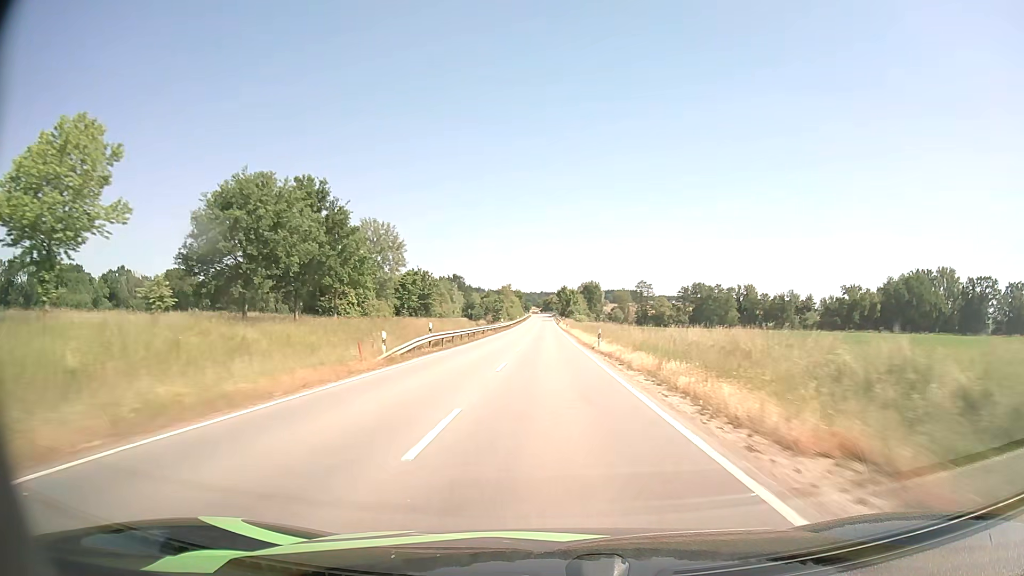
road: tertiary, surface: asphalt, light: Day
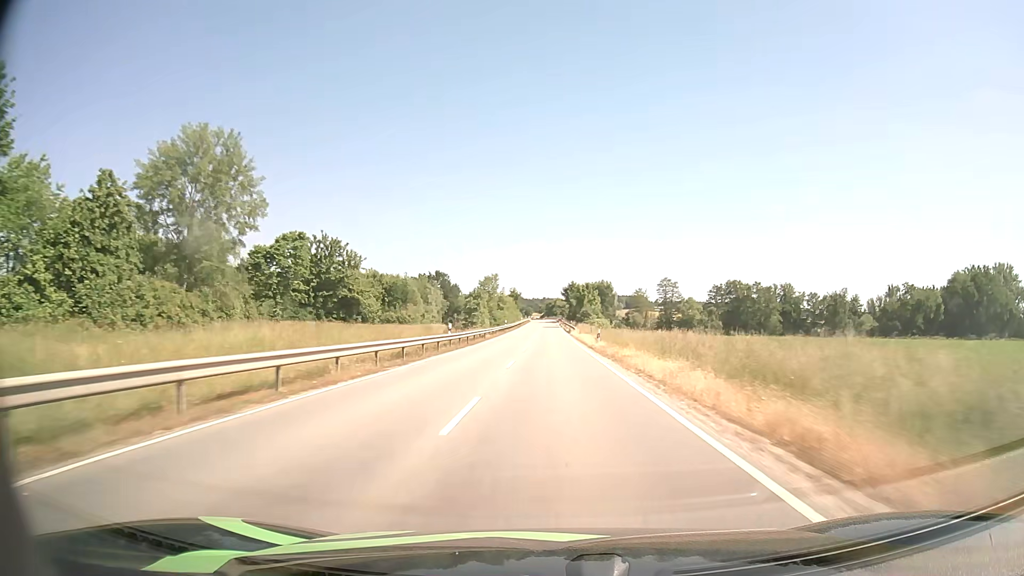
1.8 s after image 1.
(-0.2, +47.2) m; 0°
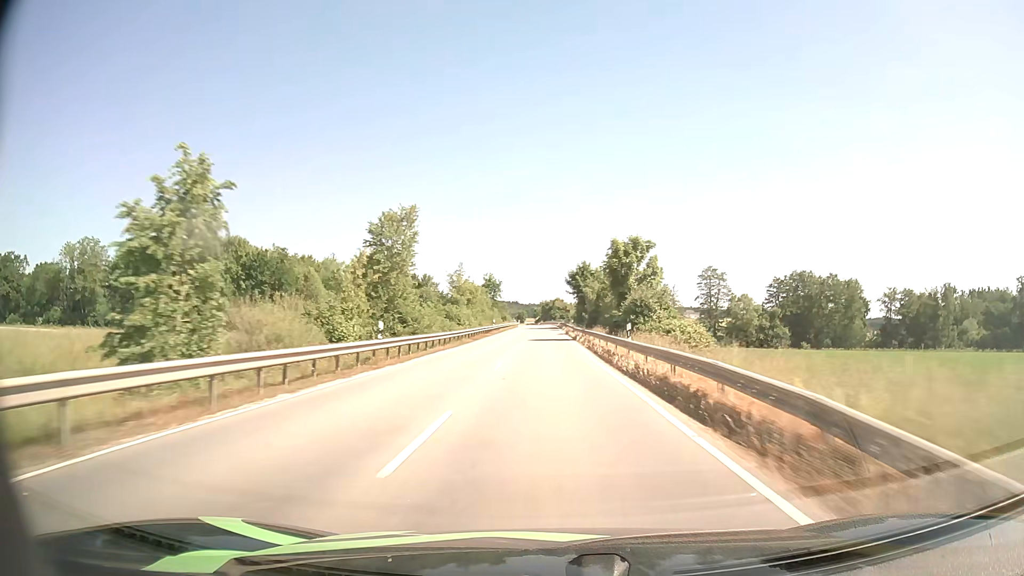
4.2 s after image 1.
(+0.2, +62.9) m; 0°
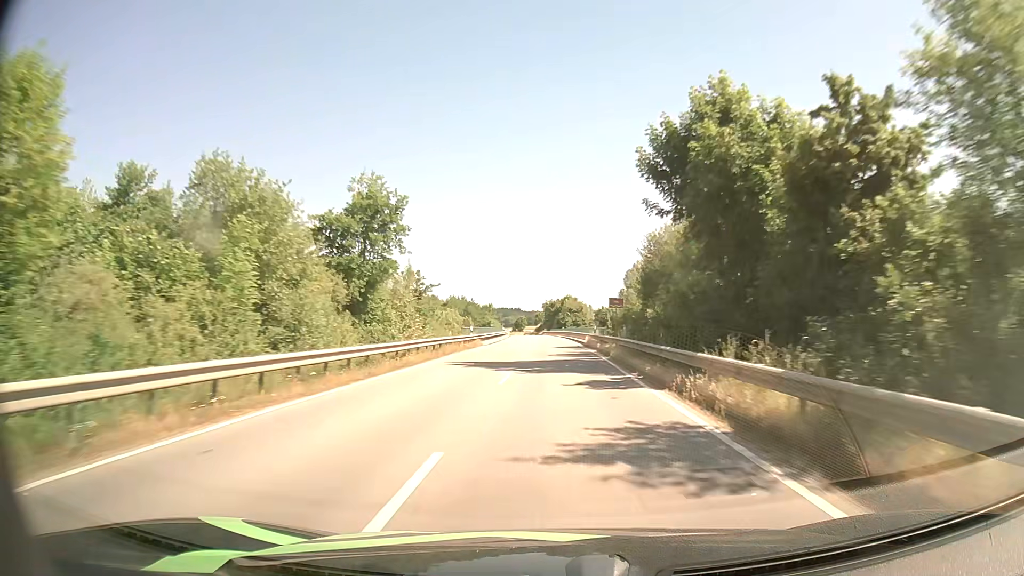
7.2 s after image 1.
(-0.5, +75.9) m; 0°
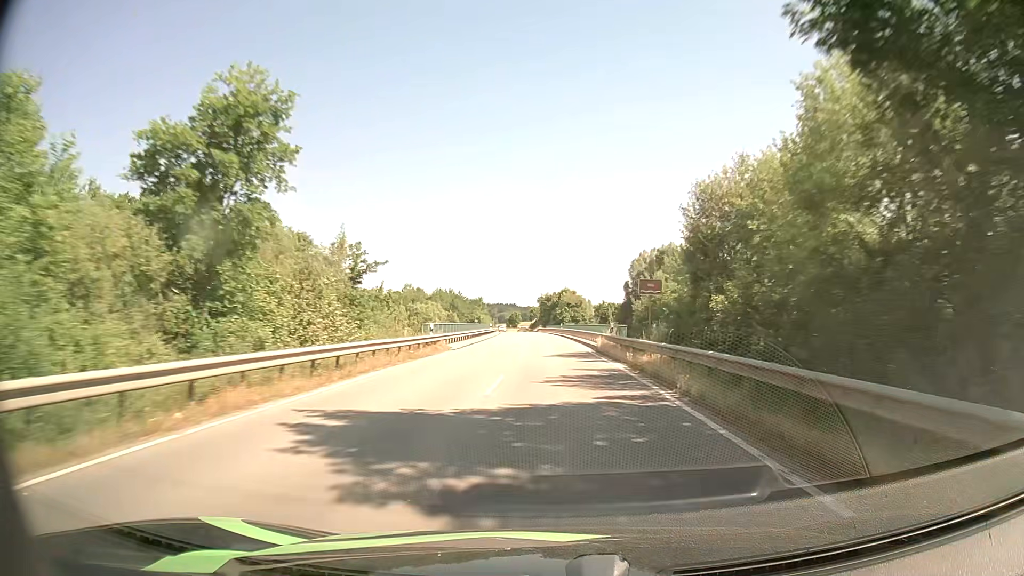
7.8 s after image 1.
(0.0, +14.7) m; 0°
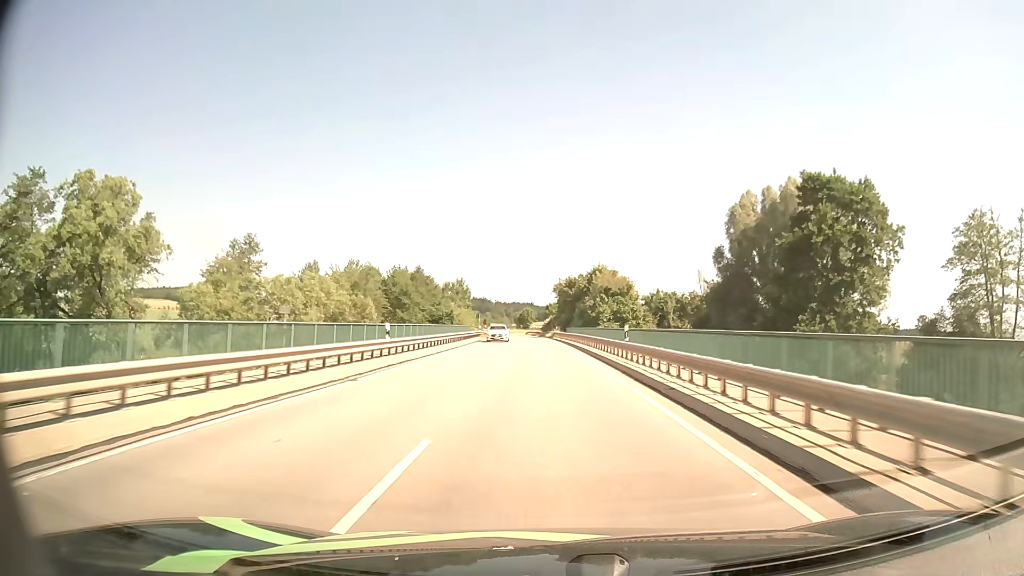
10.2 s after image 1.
(-0.3, +57.3) m; -1°
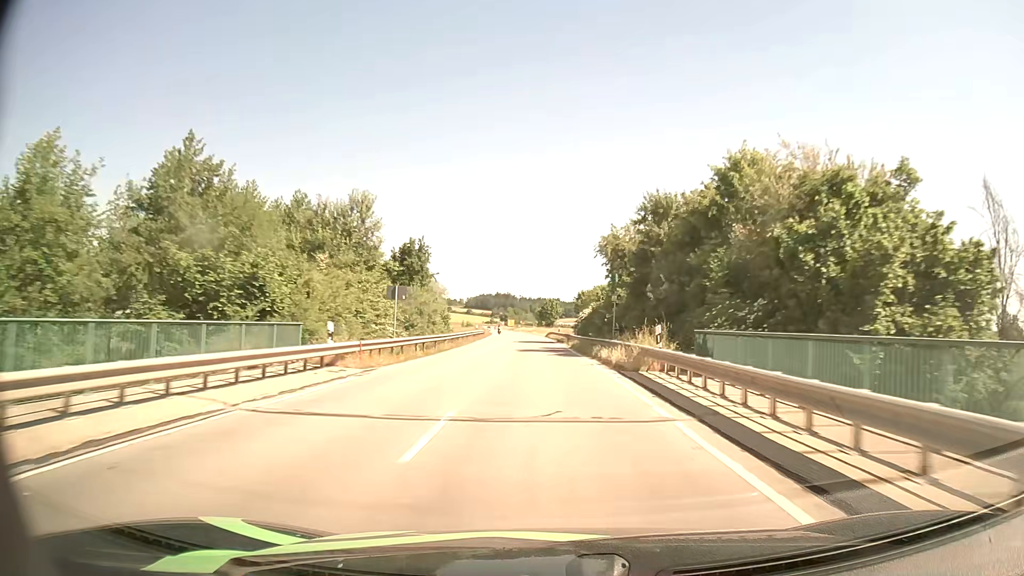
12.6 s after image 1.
(-1.1, +57.7) m; -2°
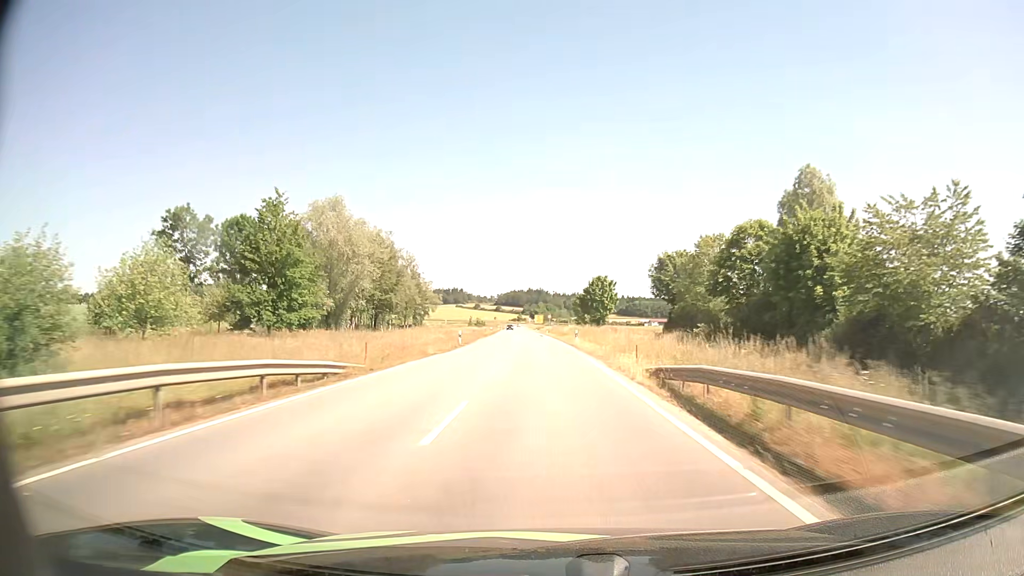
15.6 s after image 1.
(-1.9, +72.1) m; -3°
(0, +10) (0, +20) (0, +30) (0, +40) (-1, +50) (-1, +60) (-1, +70) (-2, +80) (-2, +90) (-3, +100) m
